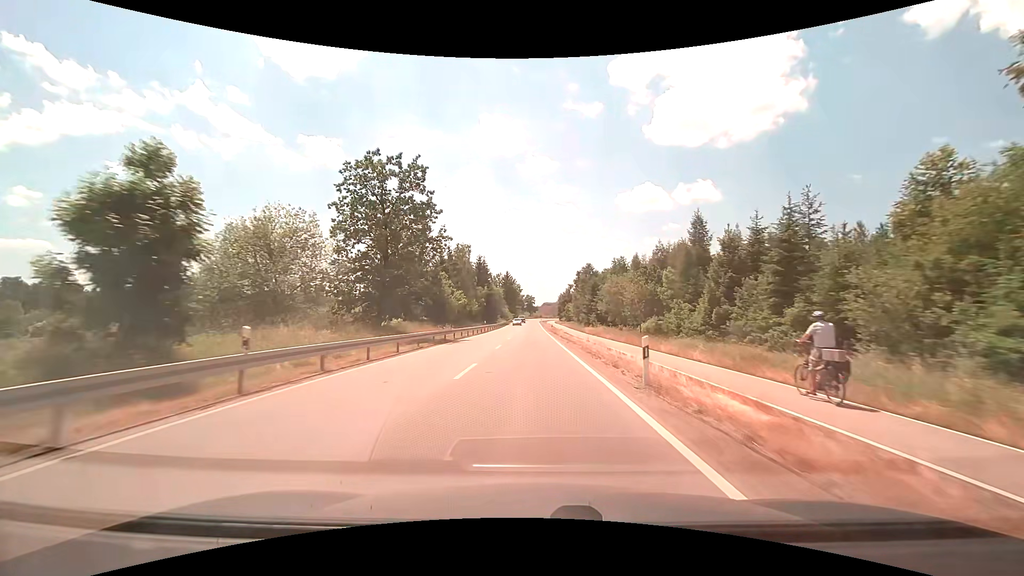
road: tertiary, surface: asphalt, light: Day
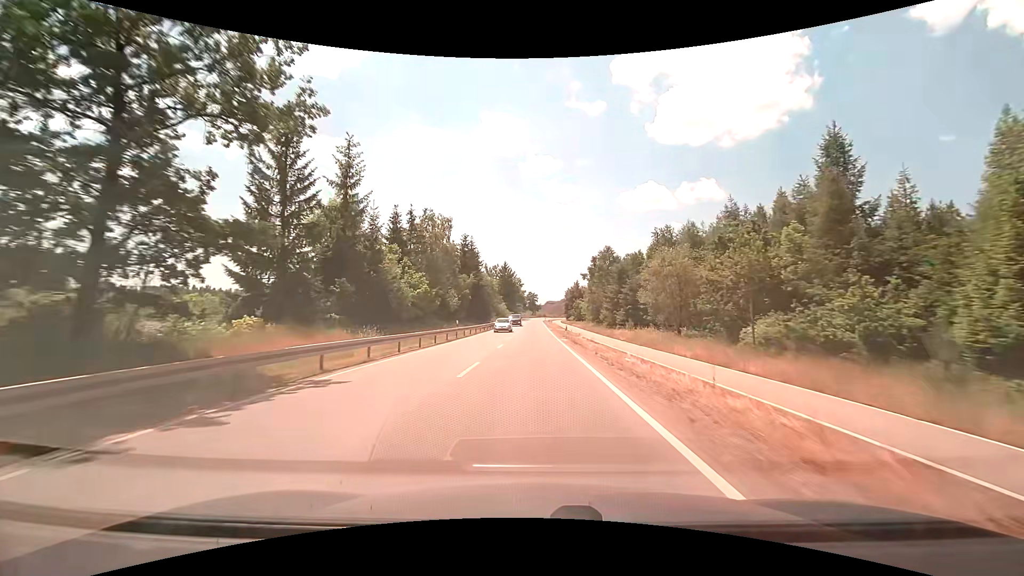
(-0.1, +24.3) m; 0°
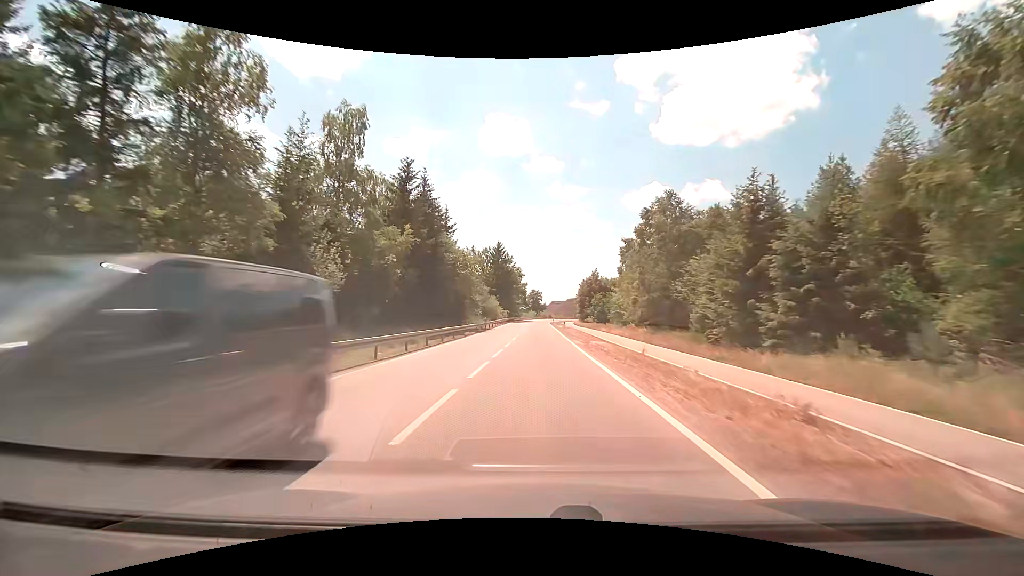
(-0.2, +36.6) m; 0°
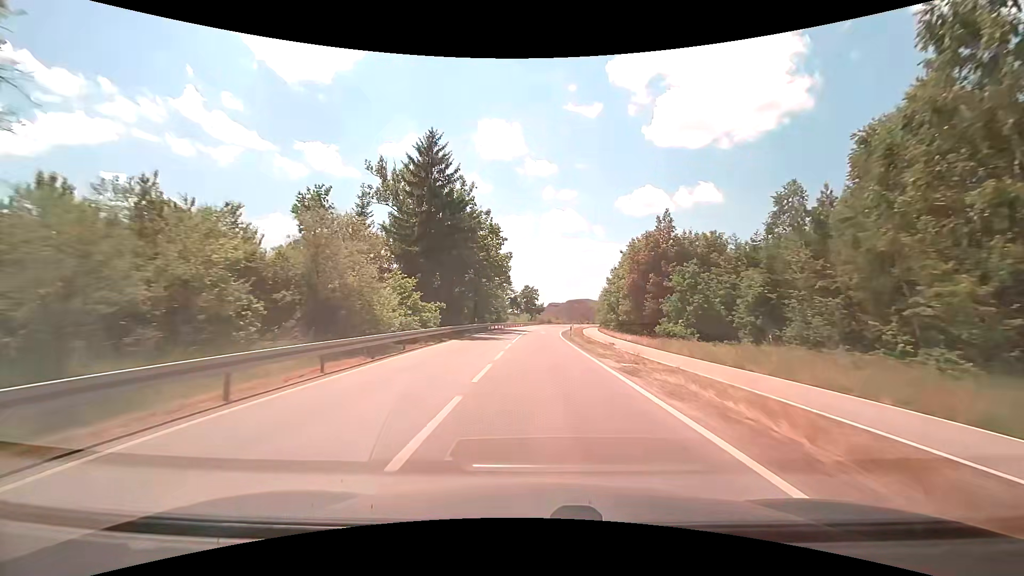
(+0.2, +60.9) m; 0°
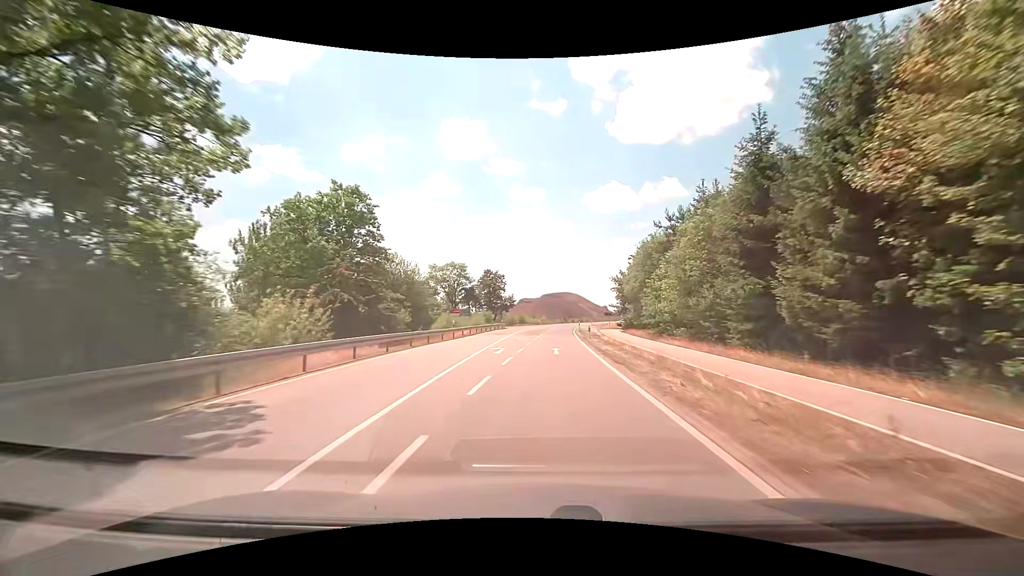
(+1.3, +58.4) m; +3°
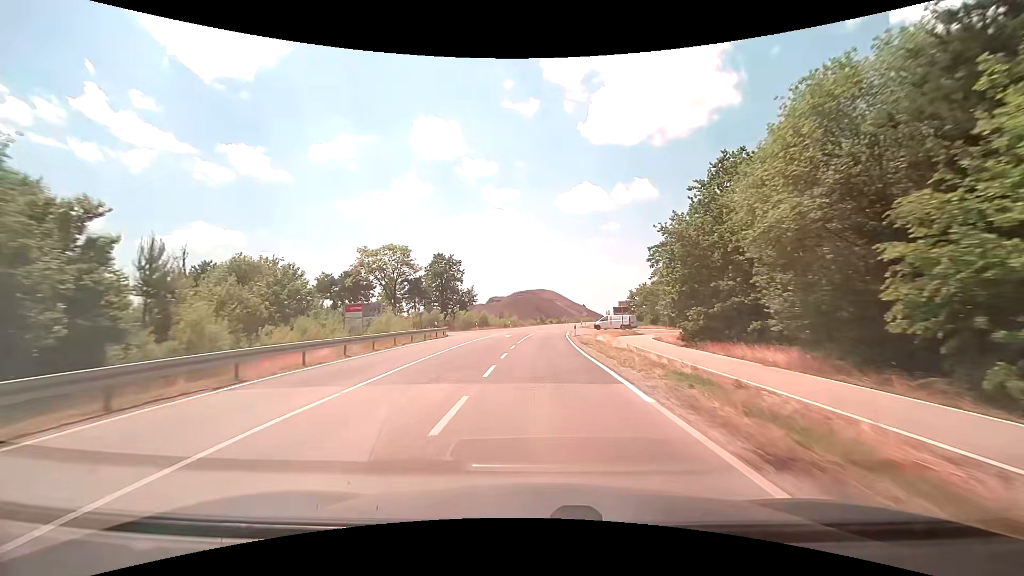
(+1.2, +32.9) m; +3°
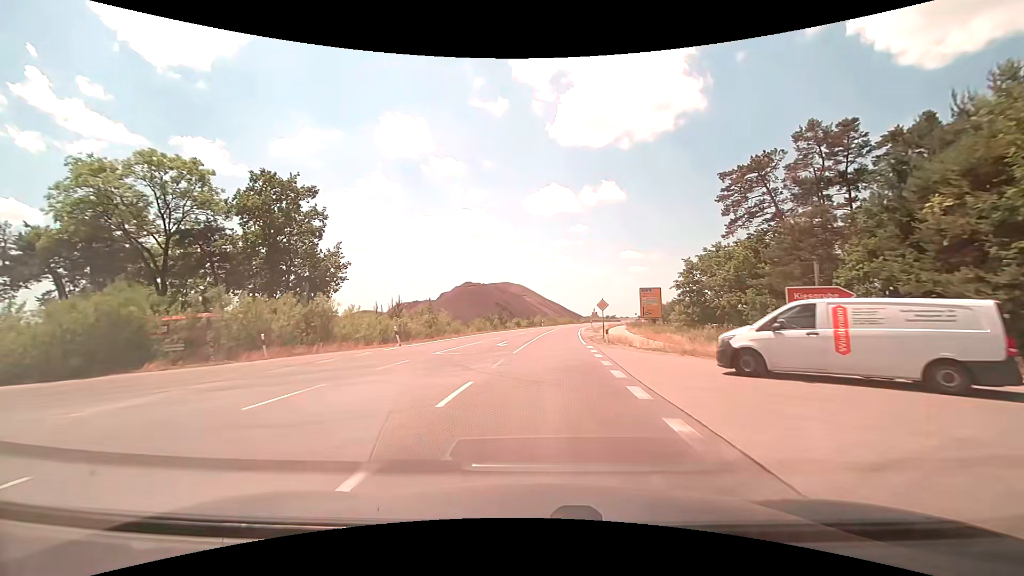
(+1.4, +51.5) m; +4°
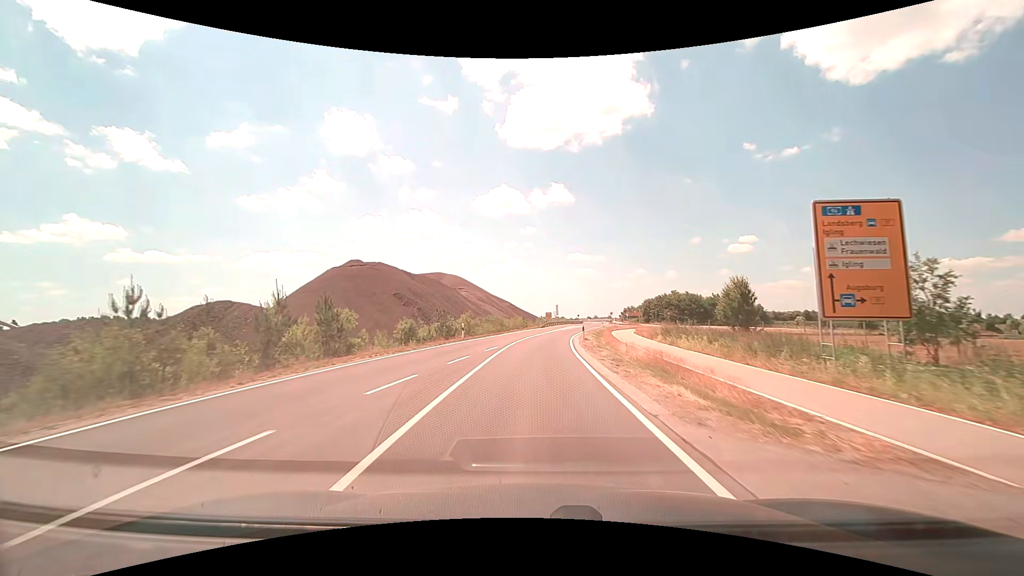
(+2.5, +47.6) m; +6°
(0, +10) (0, +20) (+1, +30) (+2, +40) (+3, +50) (+4, +60) (+6, +70) (+8, +79) (+10, +89) (+11, +99) m
